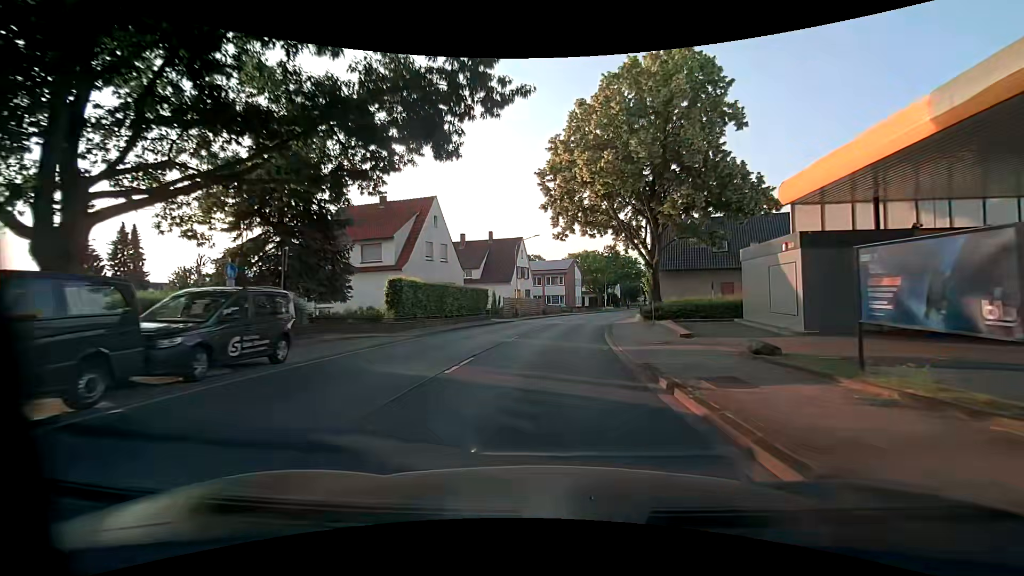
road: primary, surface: asphalt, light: Day
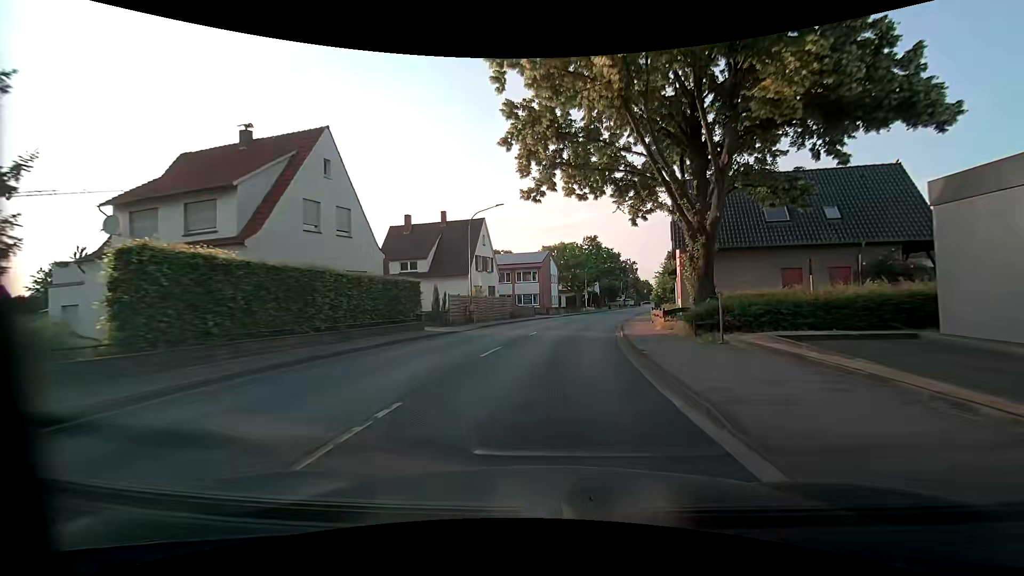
(+0.3, +14.8) m; +3°
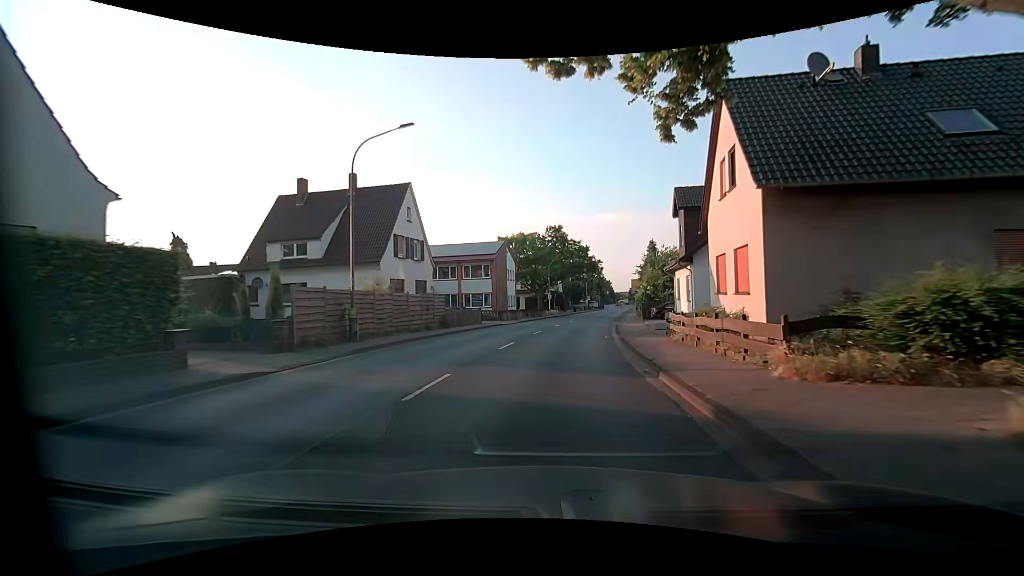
(+0.5, +14.7) m; +4°
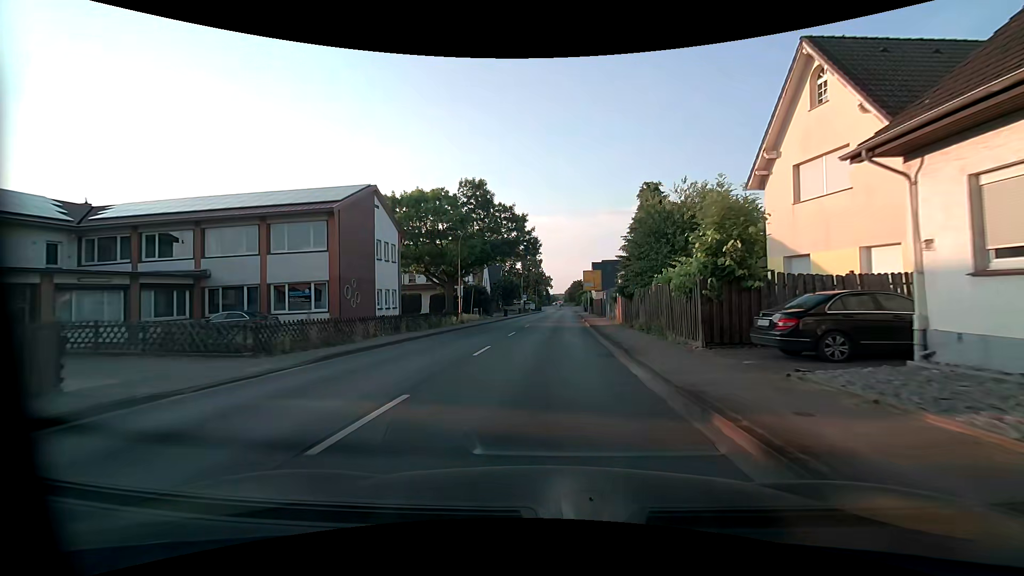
(+2.1, +29.1) m; +7°
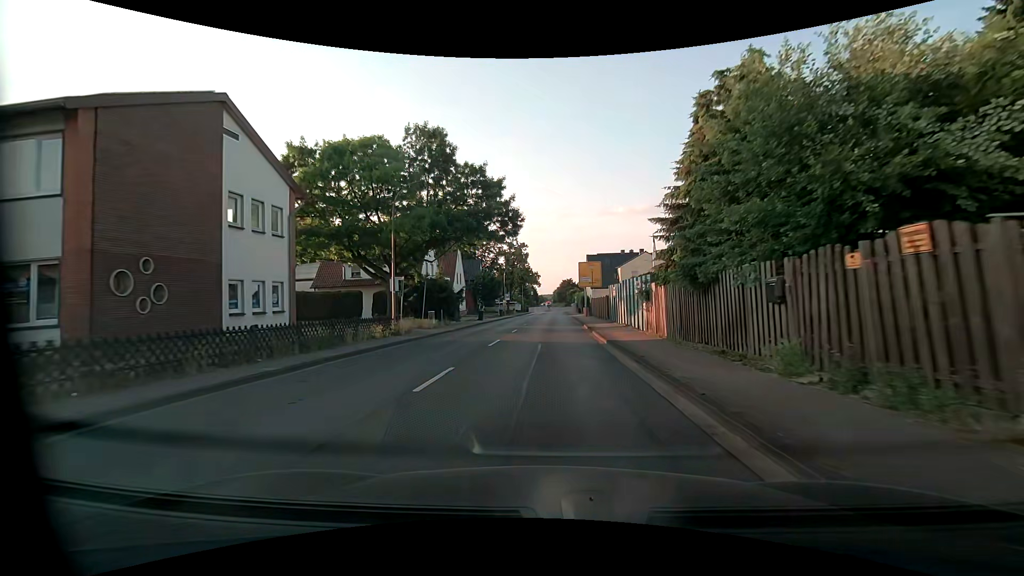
(+0.4, +14.6) m; +2°
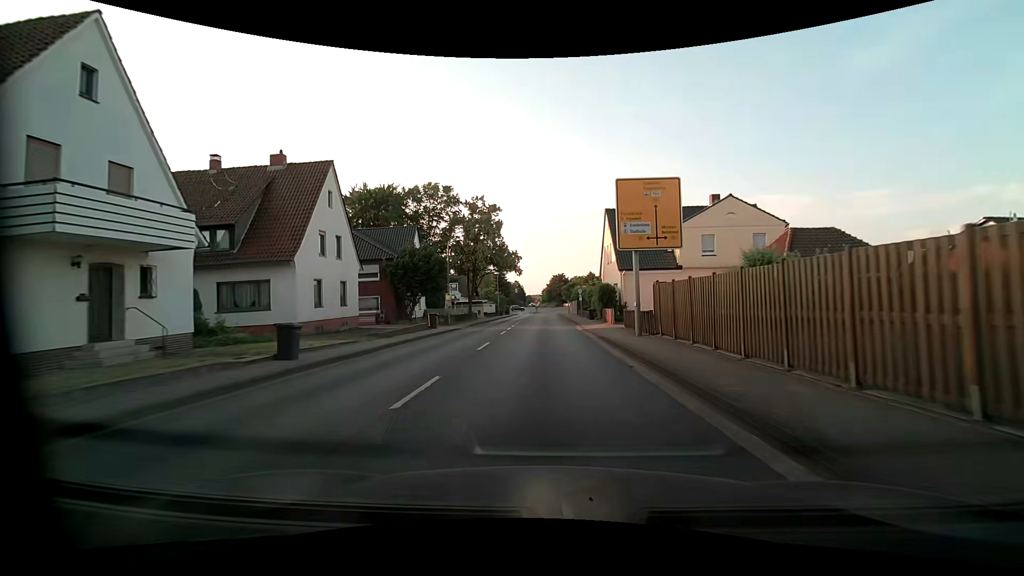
(+0.5, +37.3) m; +1°
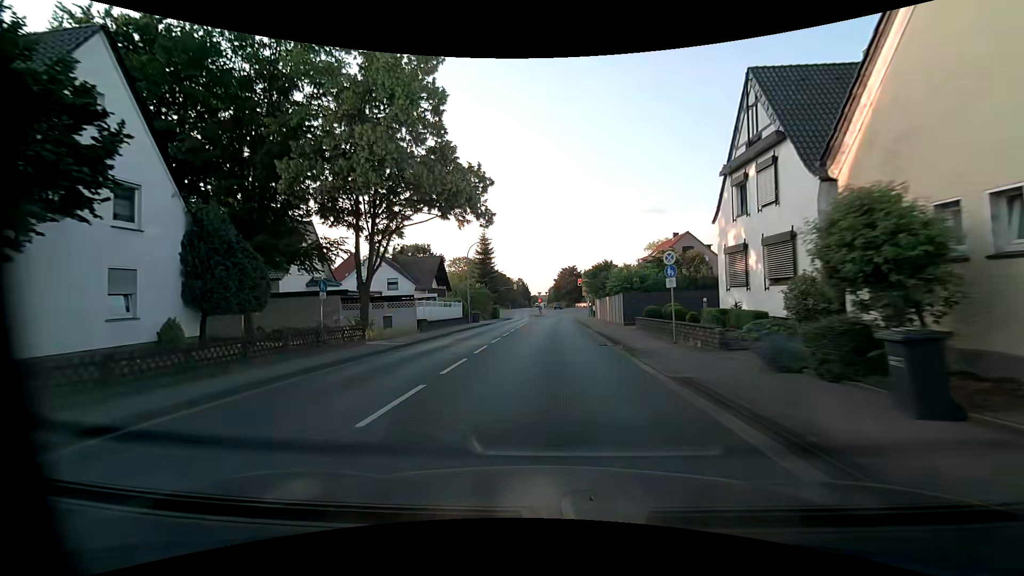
(-0.2, +36.9) m; -1°
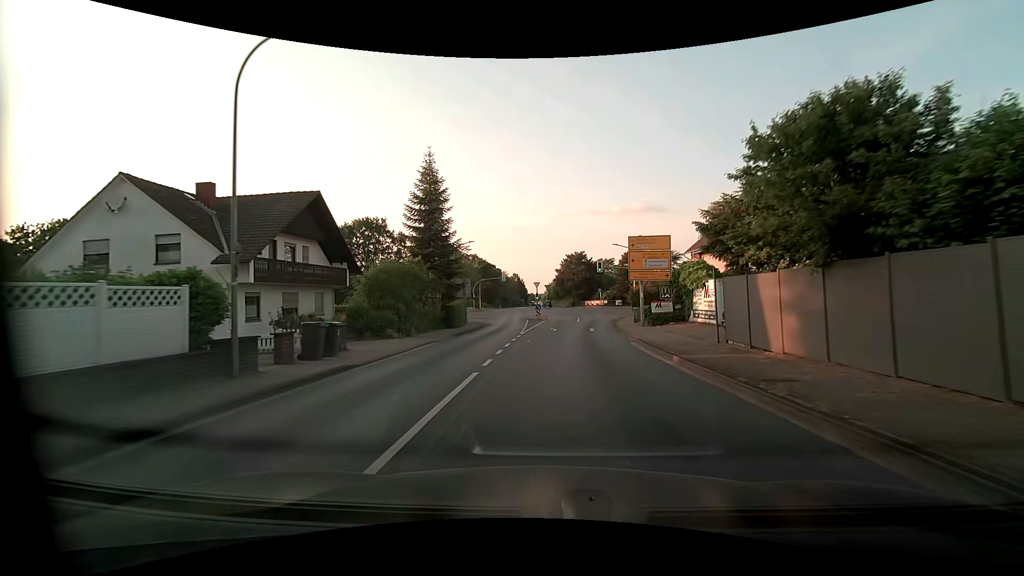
(-0.3, +35.6) m; 0°
(0, +10) (0, +20) (+1, +30) (+1, +40) (+2, +50) (+2, +60) (+2, +70) (-1, +79) (-9, +85) (-19, +84) m
